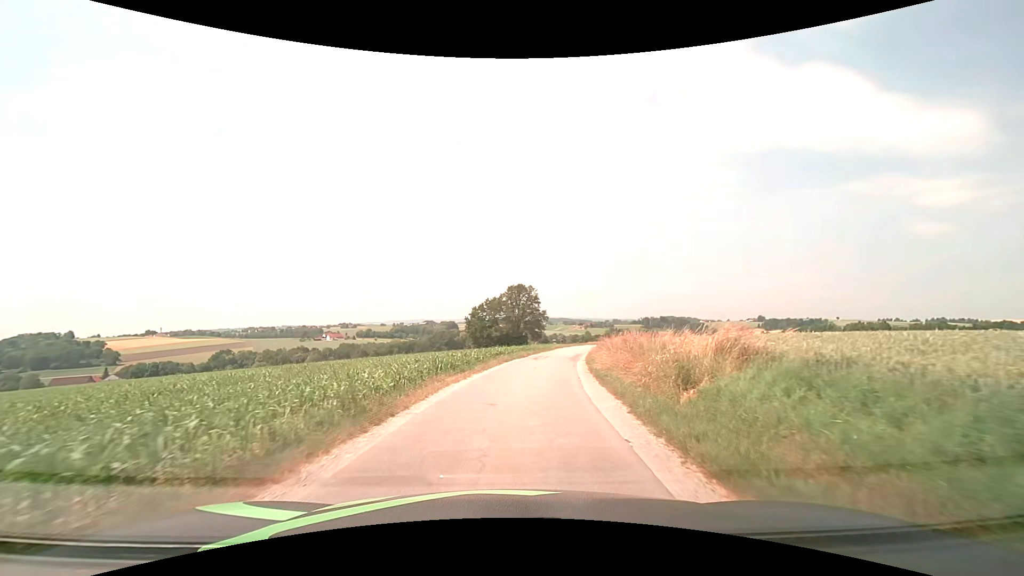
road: unclassified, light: Day
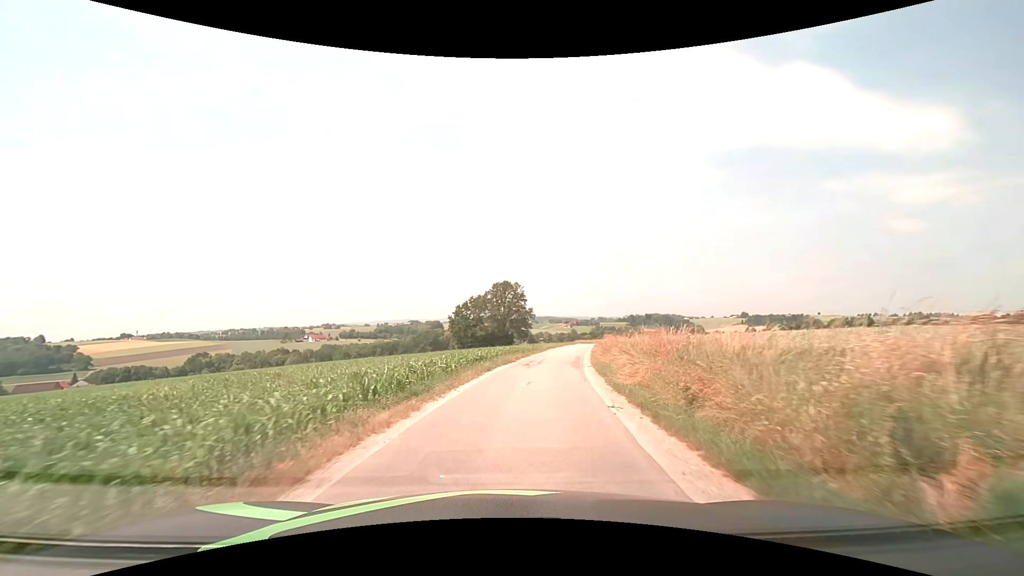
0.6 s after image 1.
(+0.1, +7.0) m; +1°
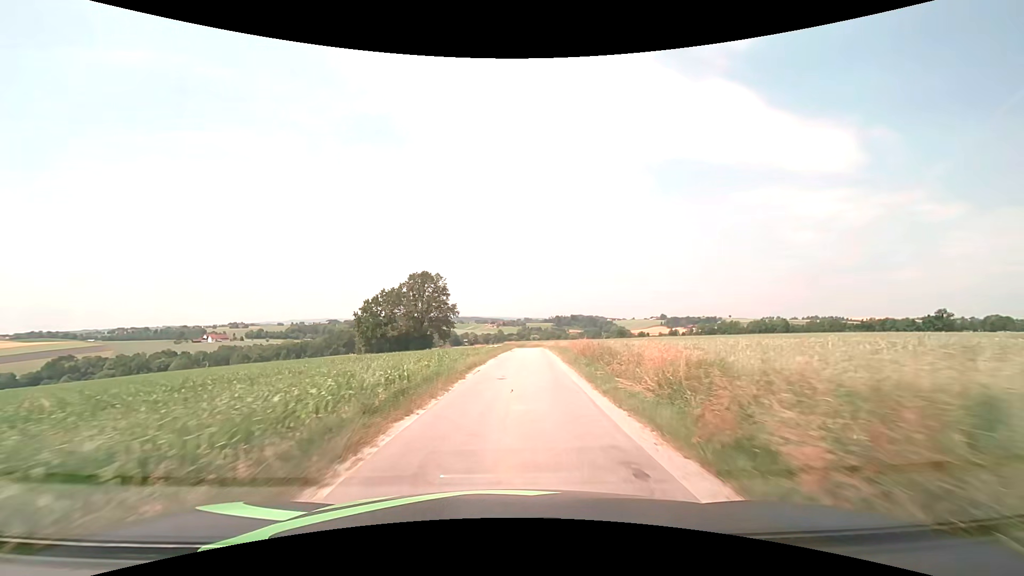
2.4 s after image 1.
(+1.9, +25.6) m; +9°
